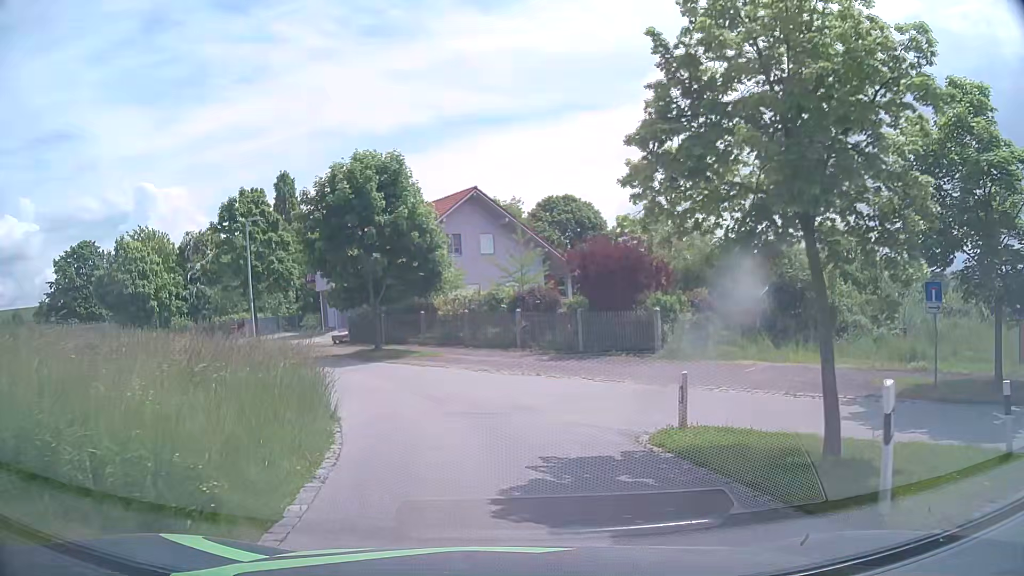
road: residential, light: Day
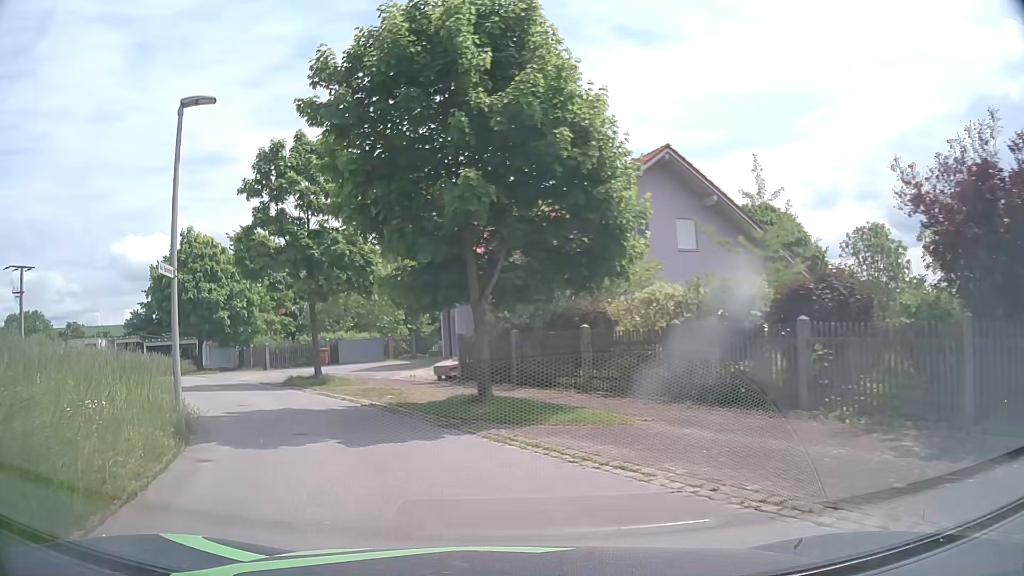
(-1.3, +14.0) m; -15°
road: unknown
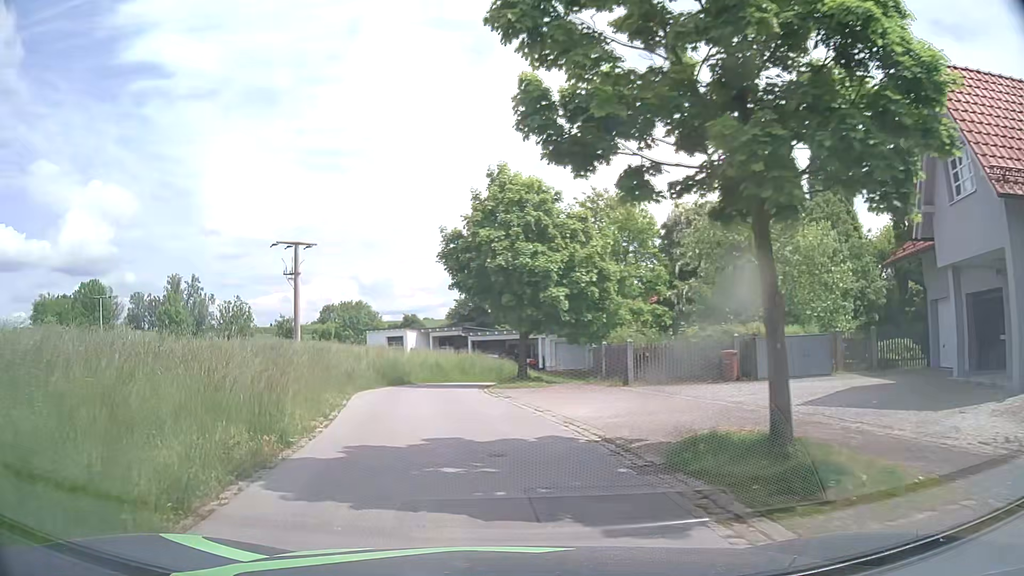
(-4.2, +14.9) m; -31°
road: residential
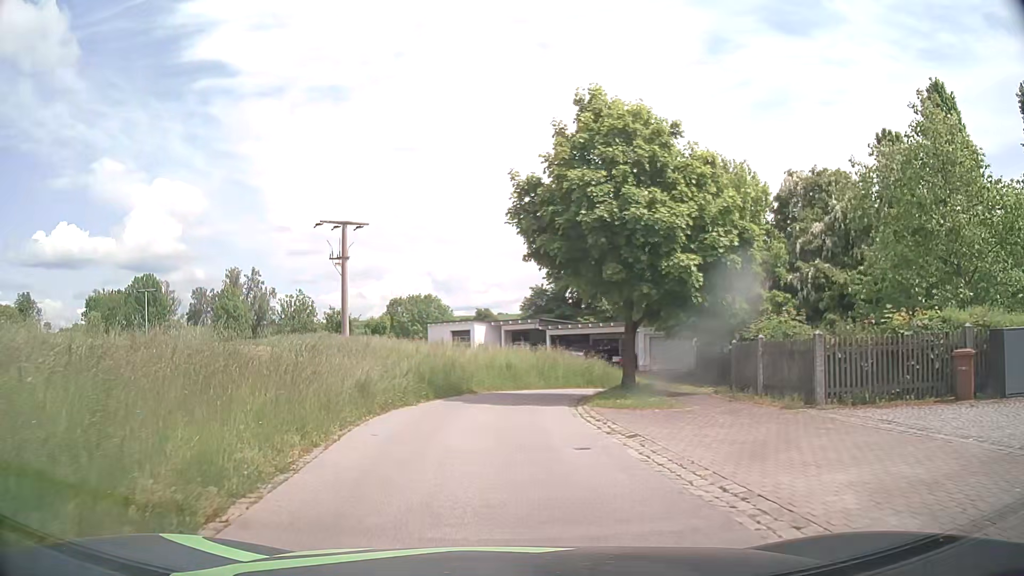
(-0.5, +8.4) m; -7°
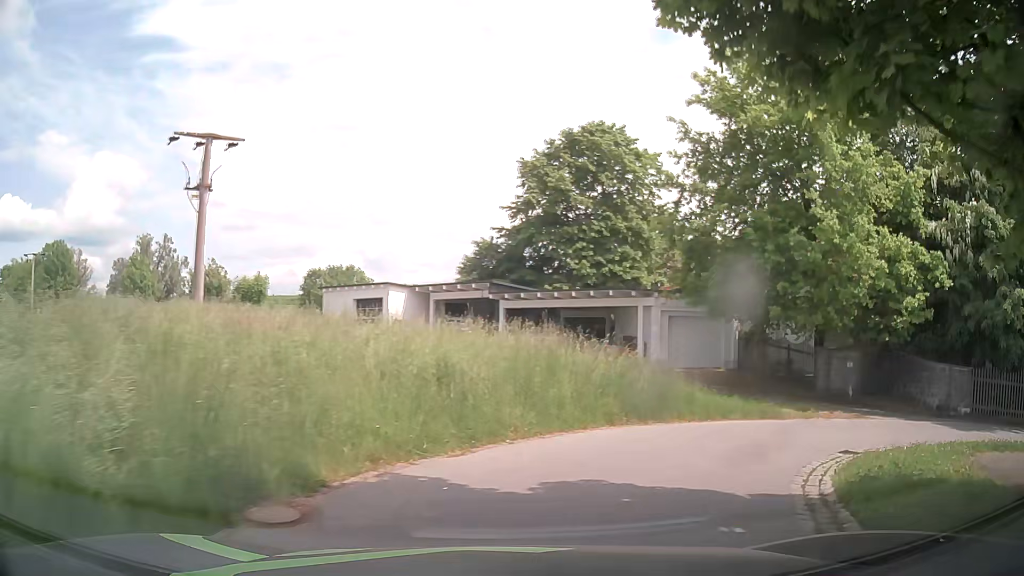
(-0.2, +17.1) m; +5°
(+2, +10) (+11, +15) (+20, +14) (+29, +8) (+36, +1) (+42, -6) (+50, -12) (+60, -11) (+66, -4) (+66, +6) m
